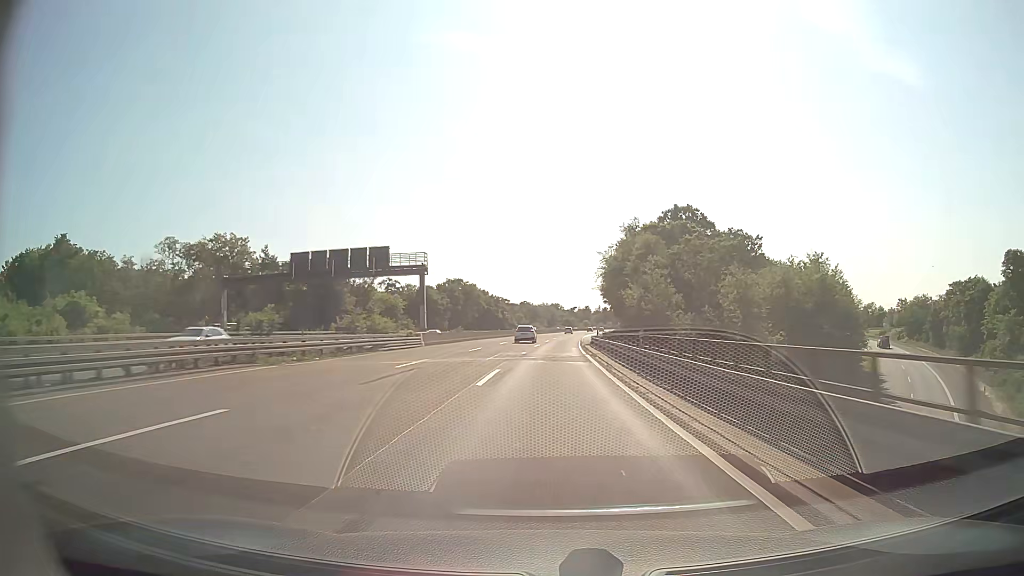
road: motorway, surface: asphalt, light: Day
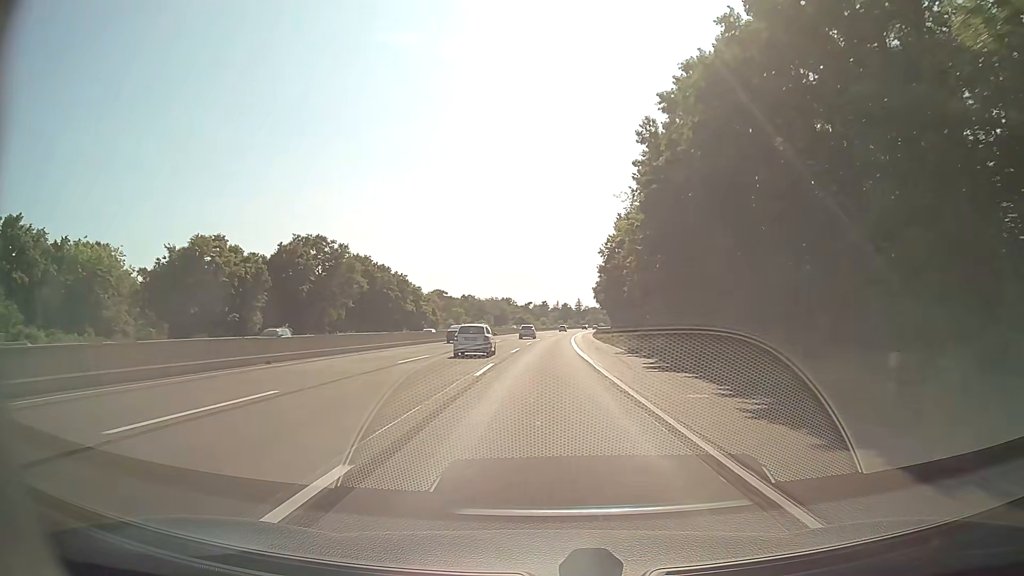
(+3.0, +86.9) m; +4°
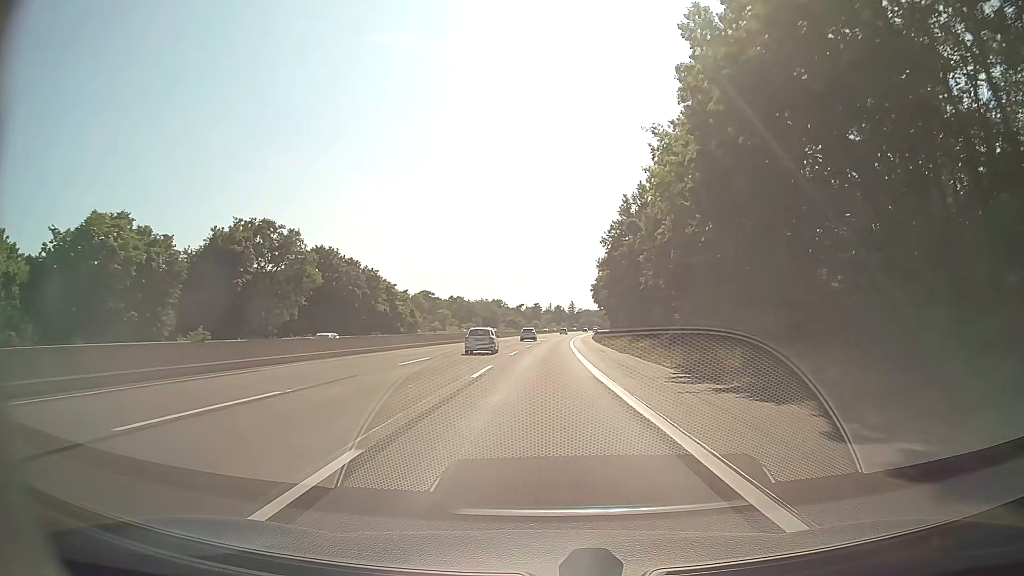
(+0.1, +17.4) m; +1°
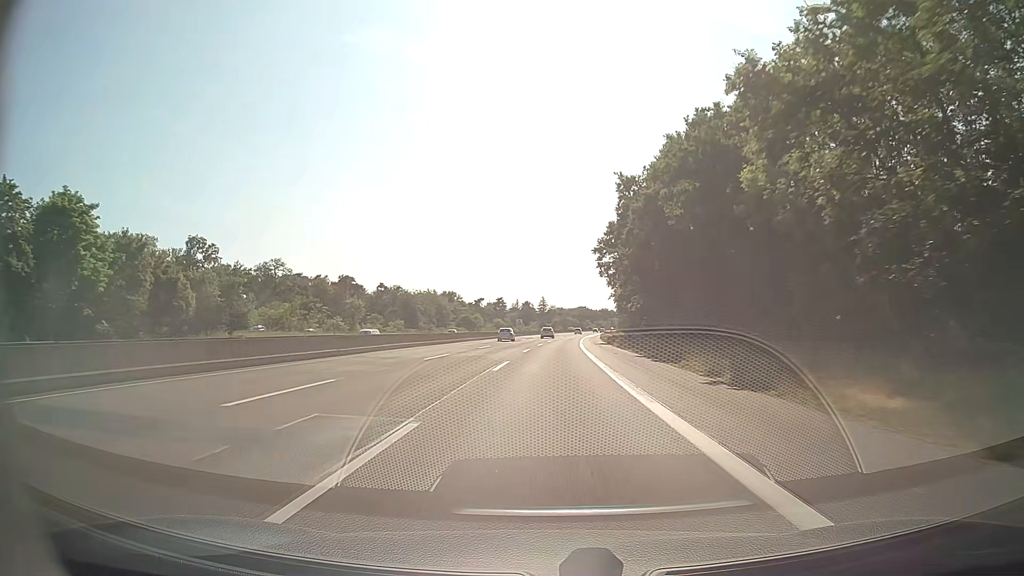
(+1.9, +87.0) m; +3°
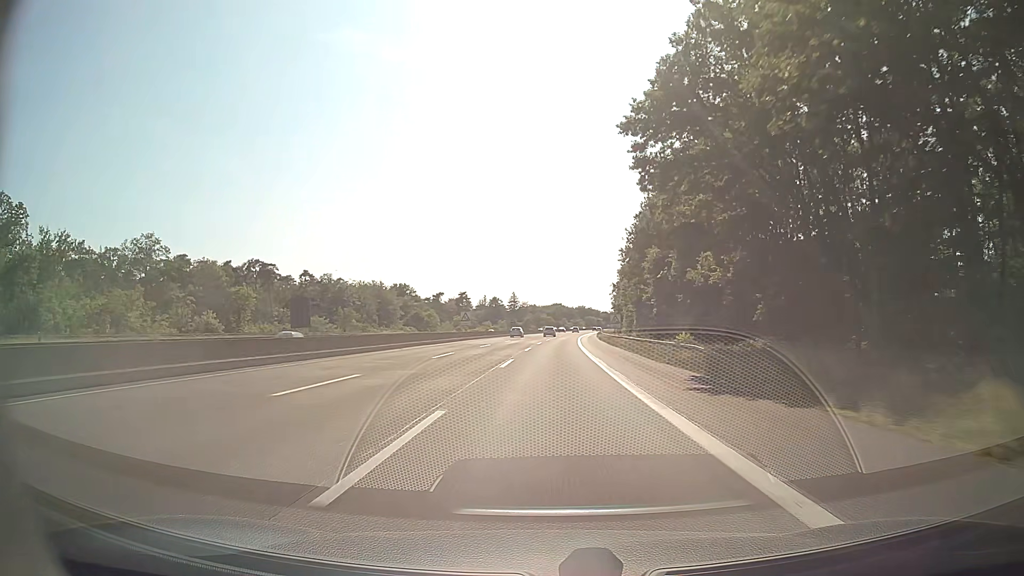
(+1.1, +52.2) m; +2°
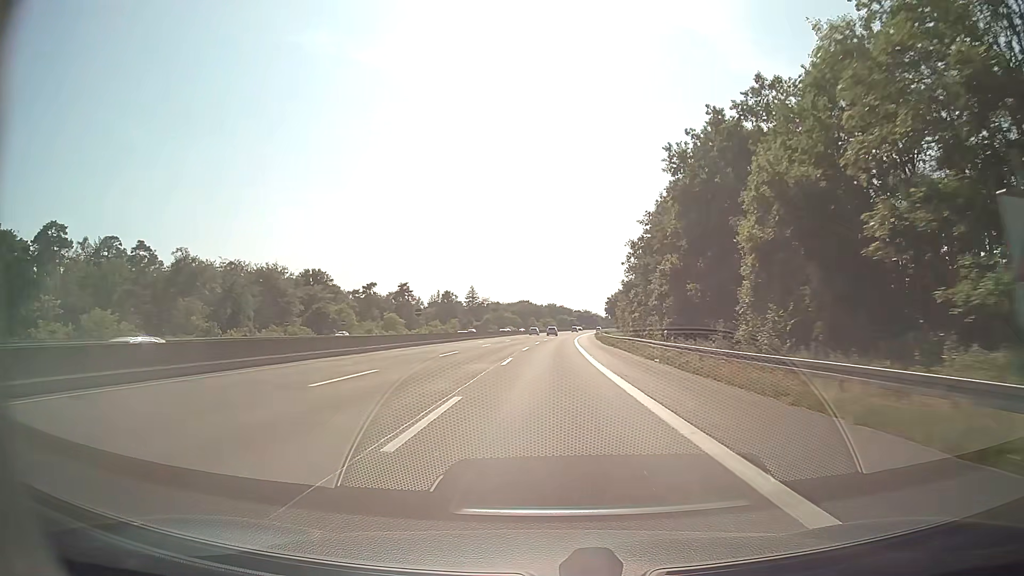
(+1.6, +69.6) m; +3°
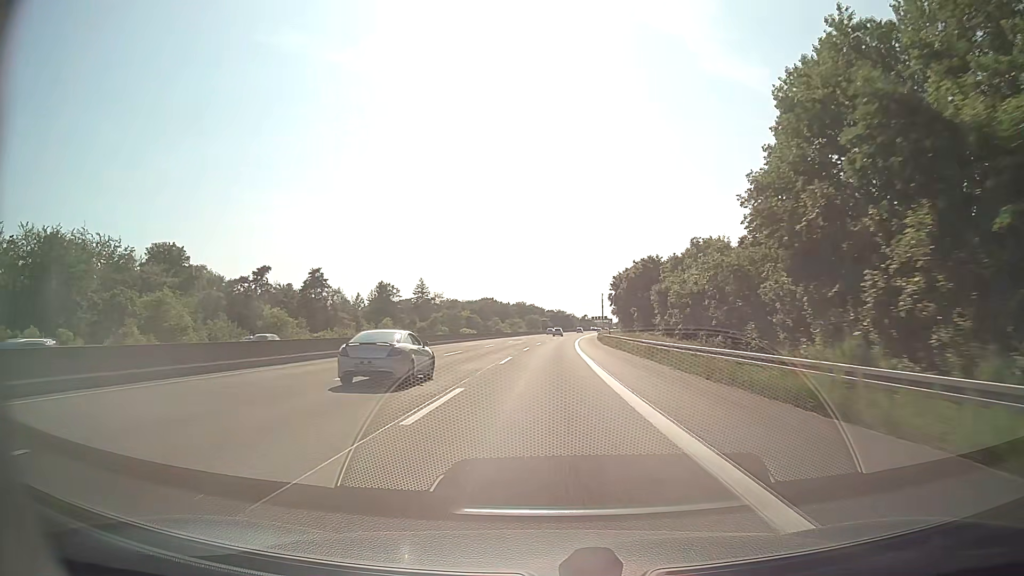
(+1.6, +69.6) m; +3°
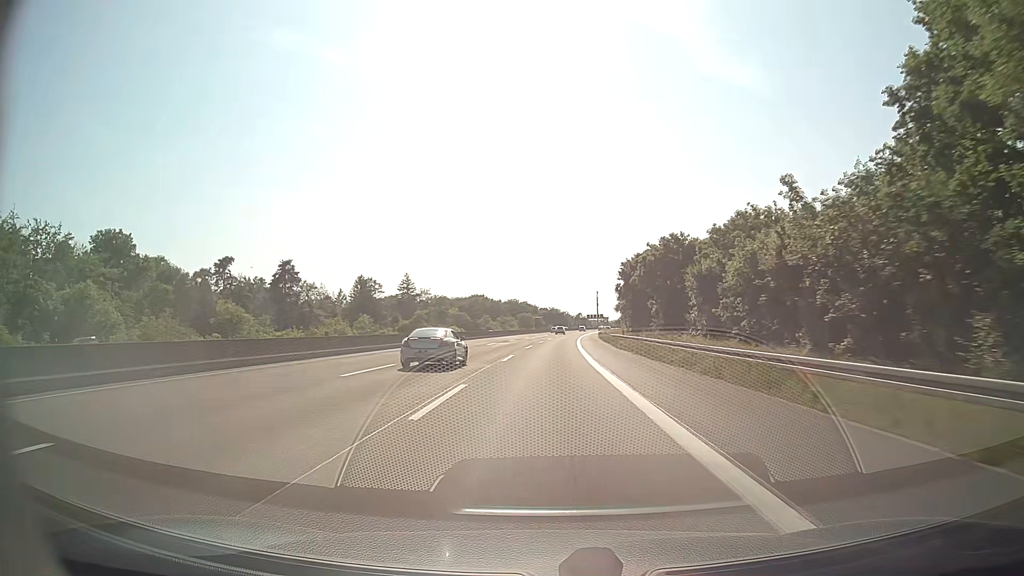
(+0.1, +17.4) m; +1°
(0, +10) (0, +20) (0, +30) (+1, +40) (+1, +50) (+1, +60) (+2, +70) (+2, +80) (+3, +90) (+3, +100) m
